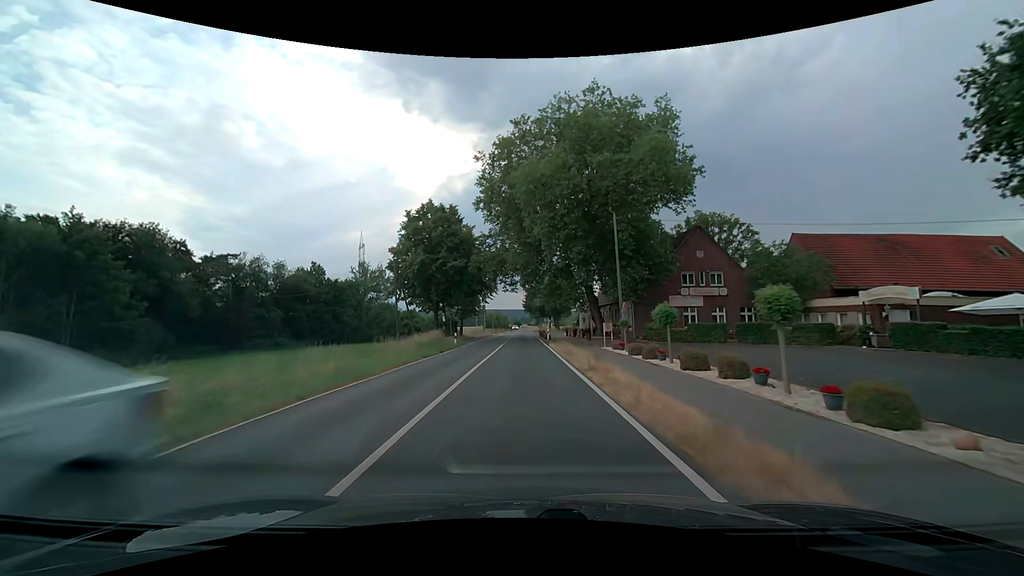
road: secondary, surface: asphalt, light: Day
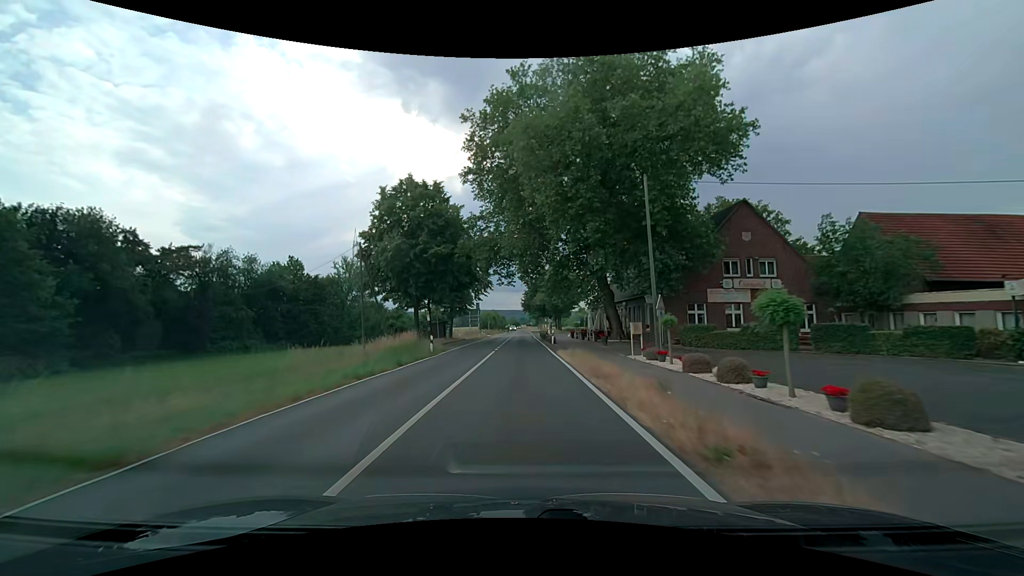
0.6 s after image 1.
(0.0, +9.5) m; 0°
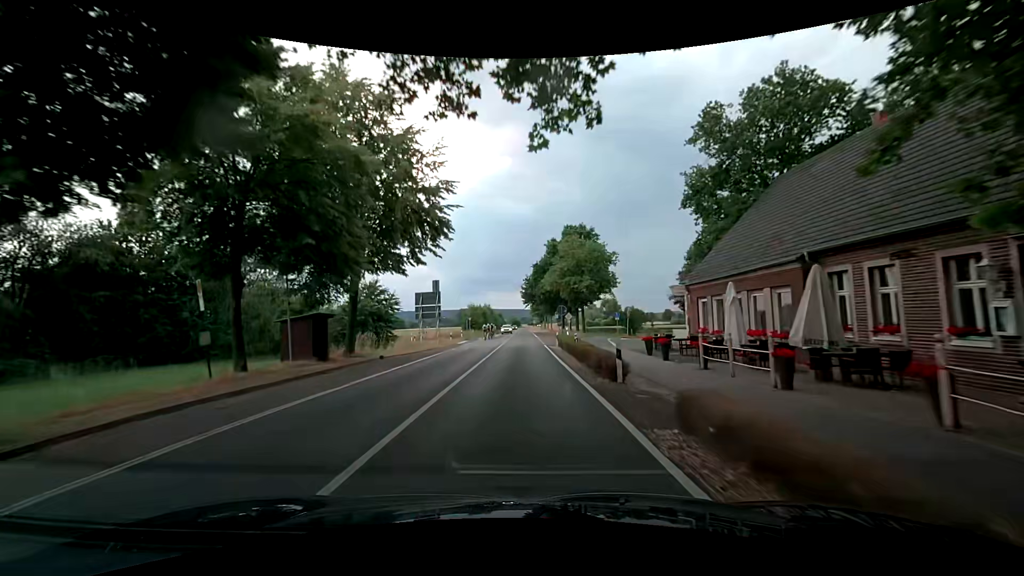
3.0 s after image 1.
(+0.1, +37.9) m; +1°
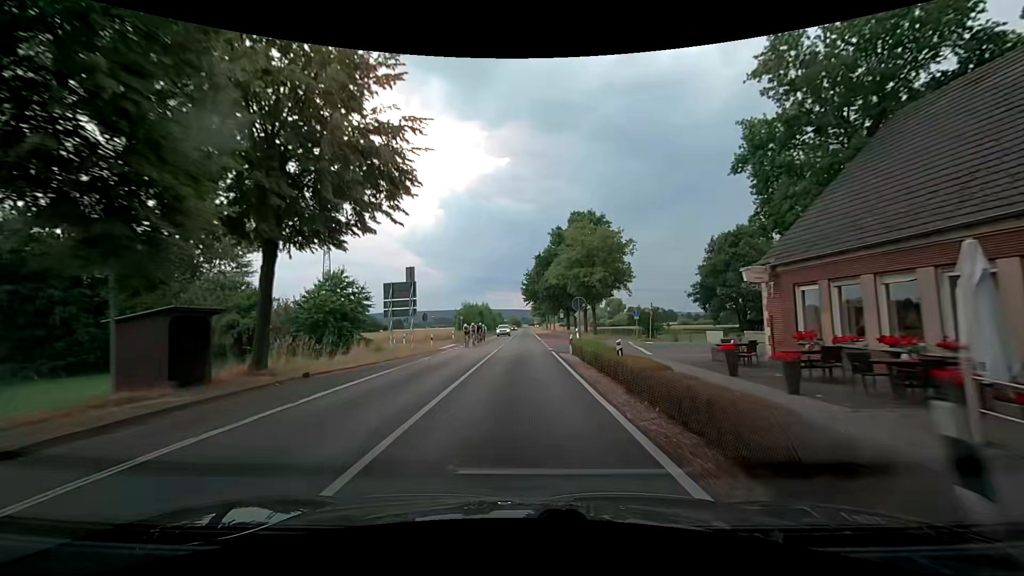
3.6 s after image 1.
(0.0, +9.5) m; -1°
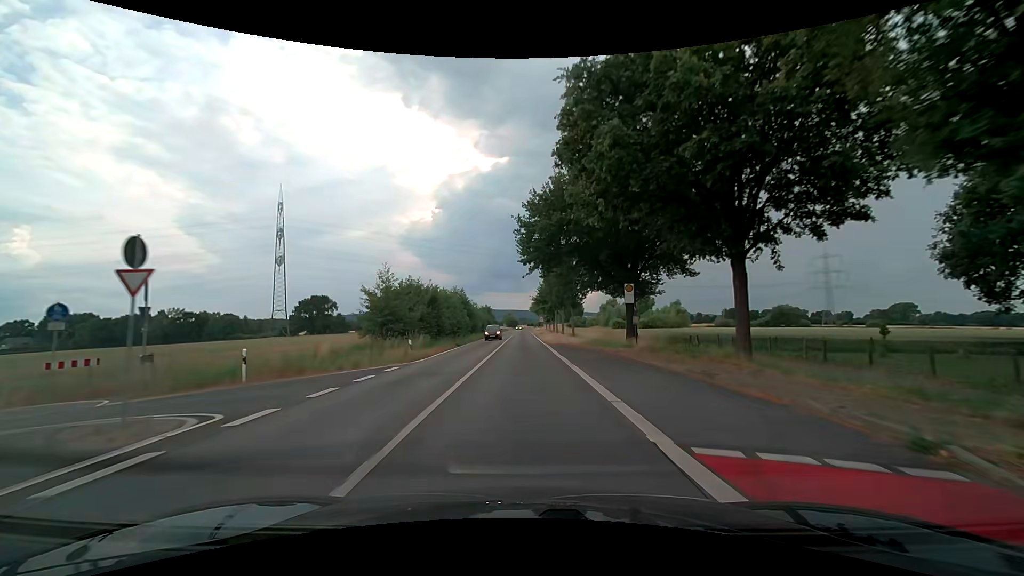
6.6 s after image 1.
(-0.1, +47.3) m; 0°
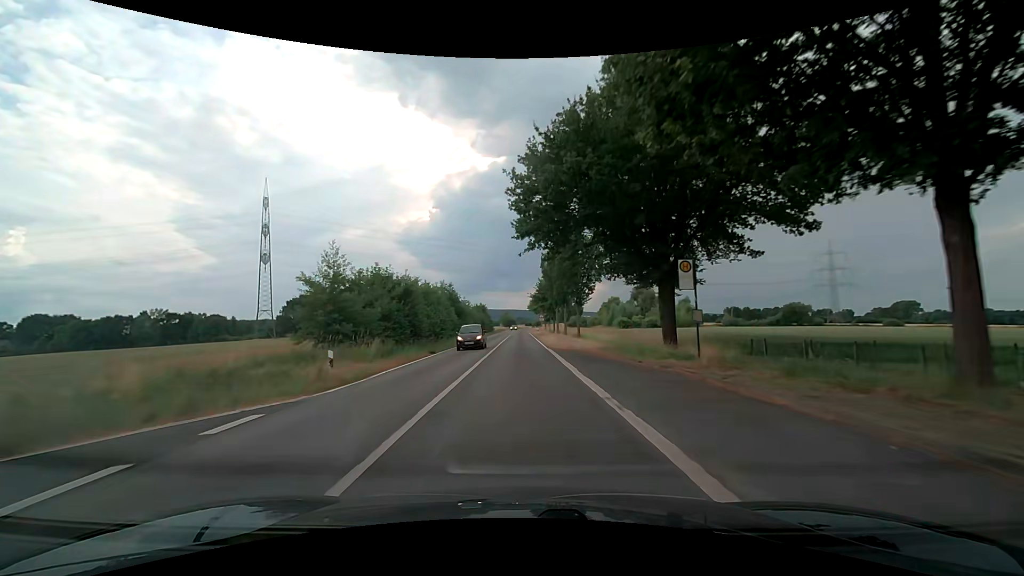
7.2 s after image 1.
(+0.1, +9.5) m; +1°
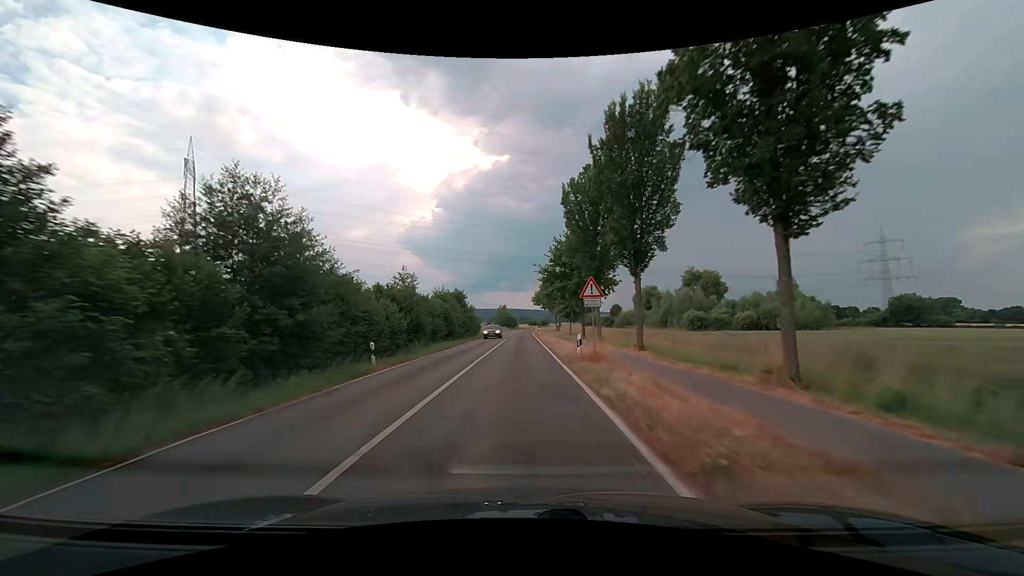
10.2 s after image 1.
(+0.2, +47.2) m; 0°
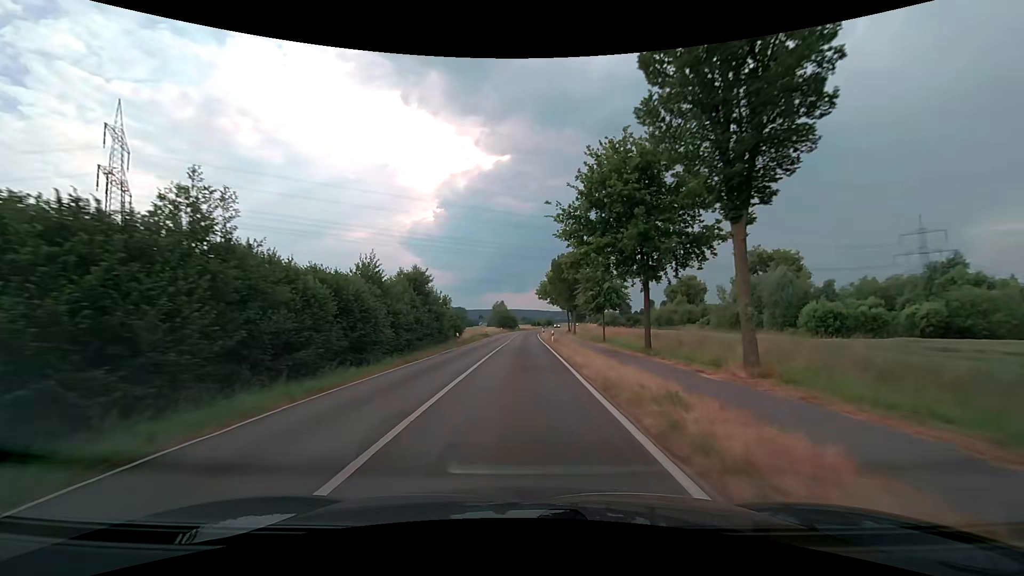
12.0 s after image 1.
(0.0, +28.3) m; 0°
(0, +10) (0, +20) (0, +30) (0, +40) (0, +50) (0, +60) (0, +70) (+1, +80) (+1, +90) (+2, +100) m
